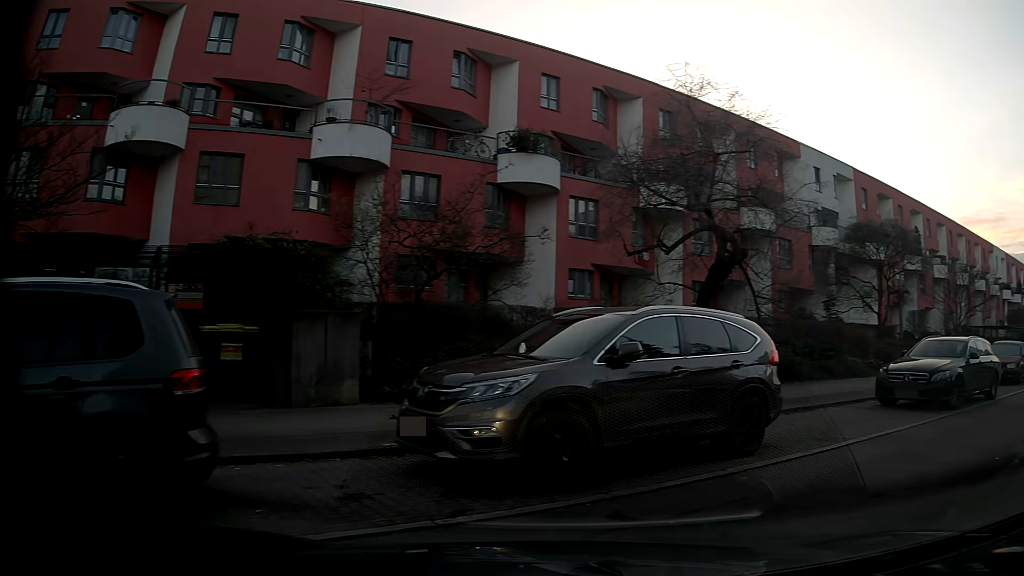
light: Day
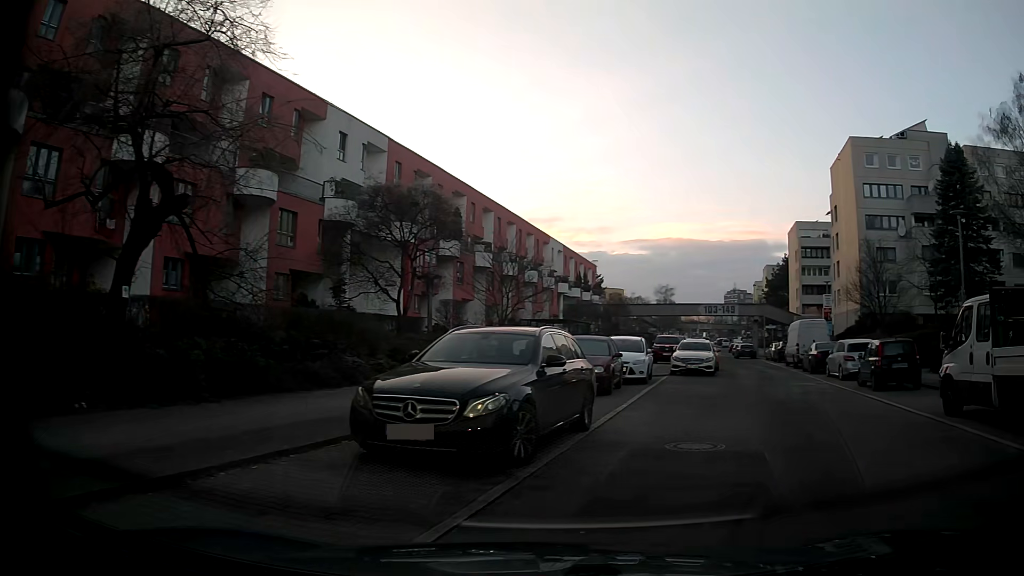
(+2.6, +6.4) m; +42°
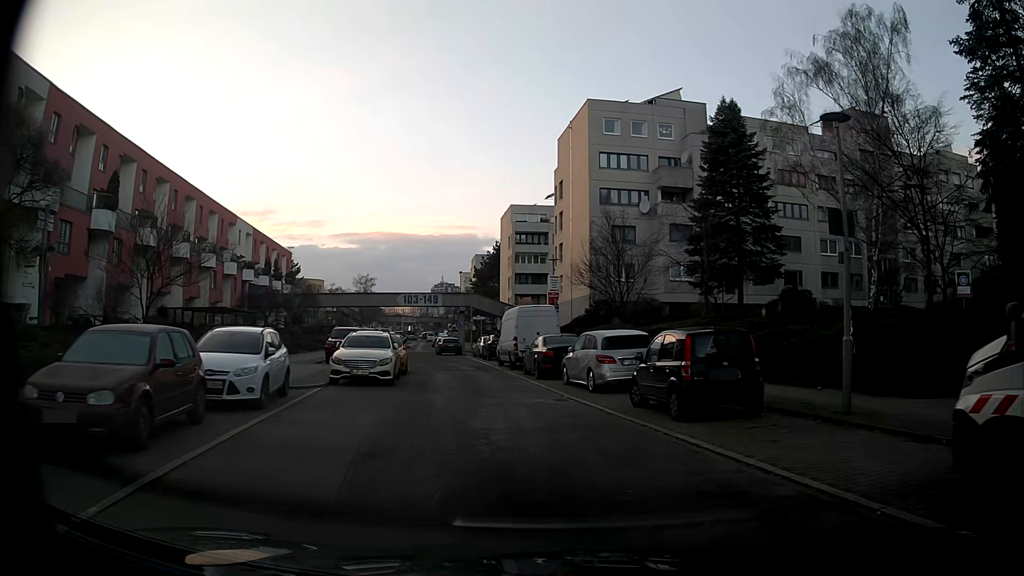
(+1.9, +9.2) m; +19°
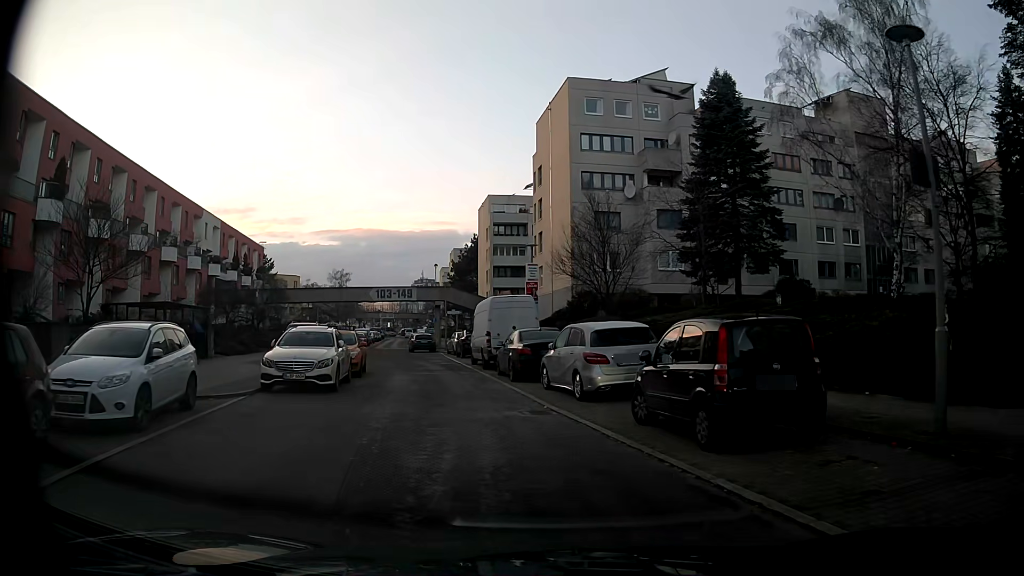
(+0.1, +3.5) m; +5°
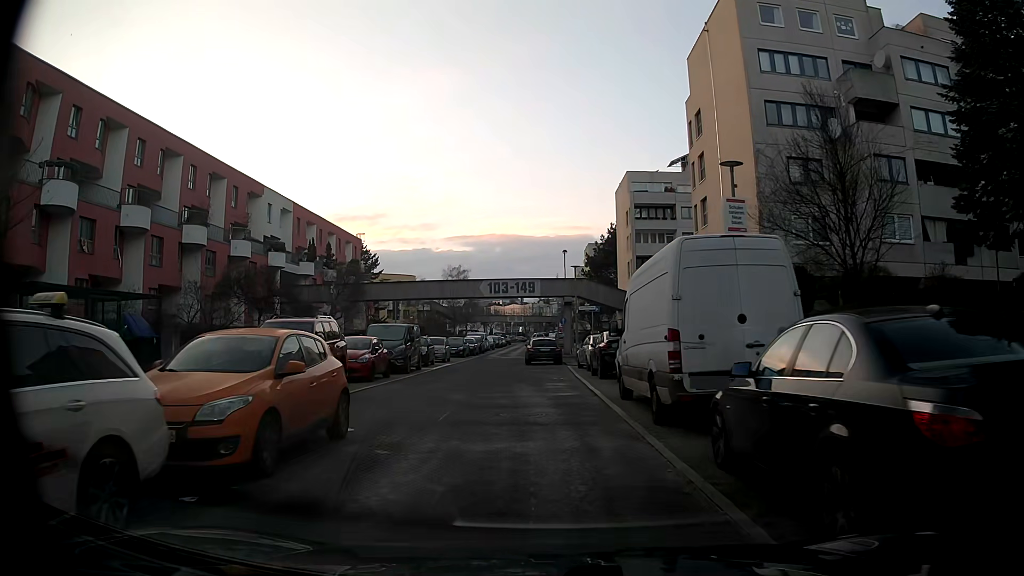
(-1.5, +15.2) m; -12°
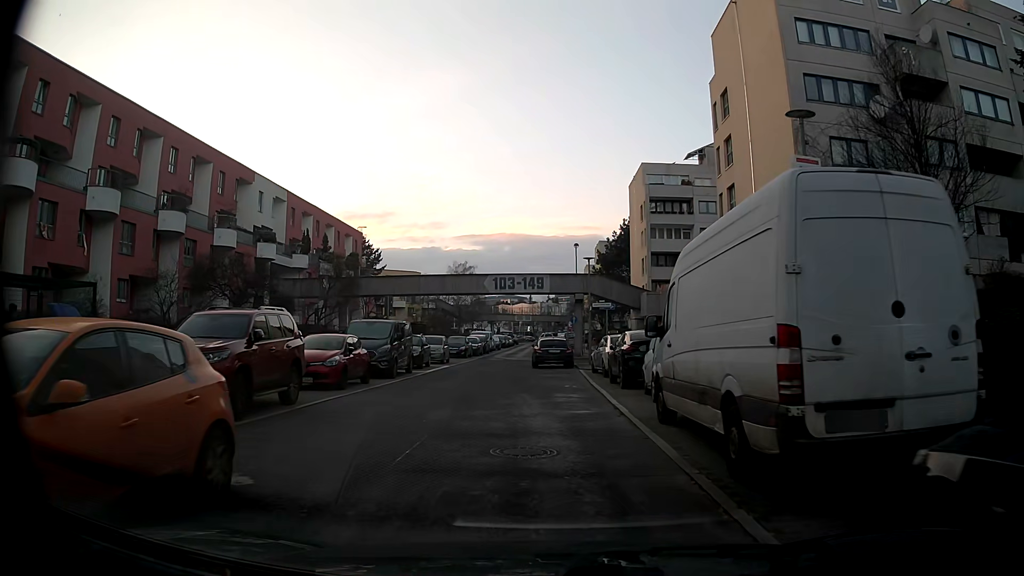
(0.0, +4.0) m; -1°
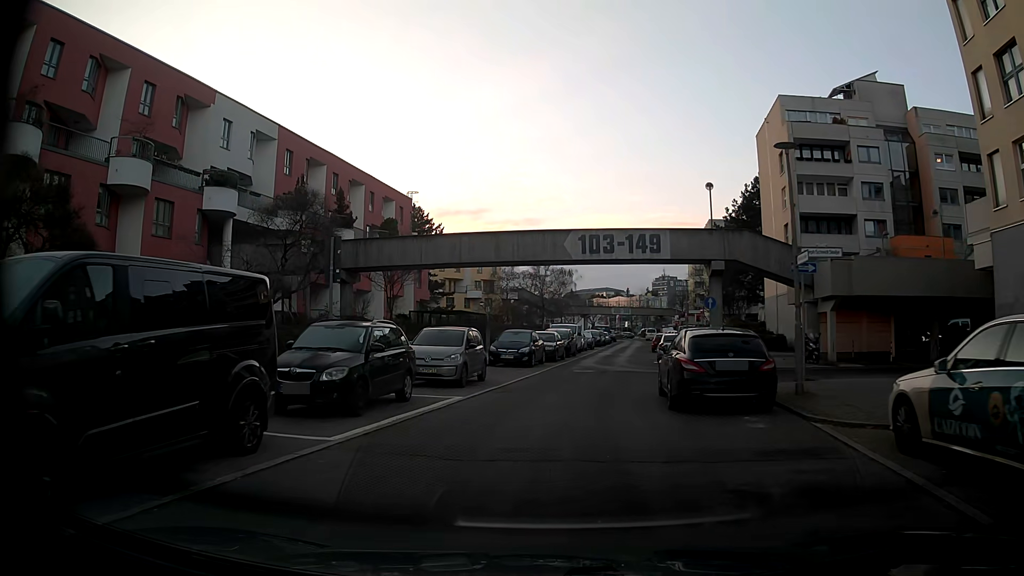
(-0.5, +19.5) m; -7°
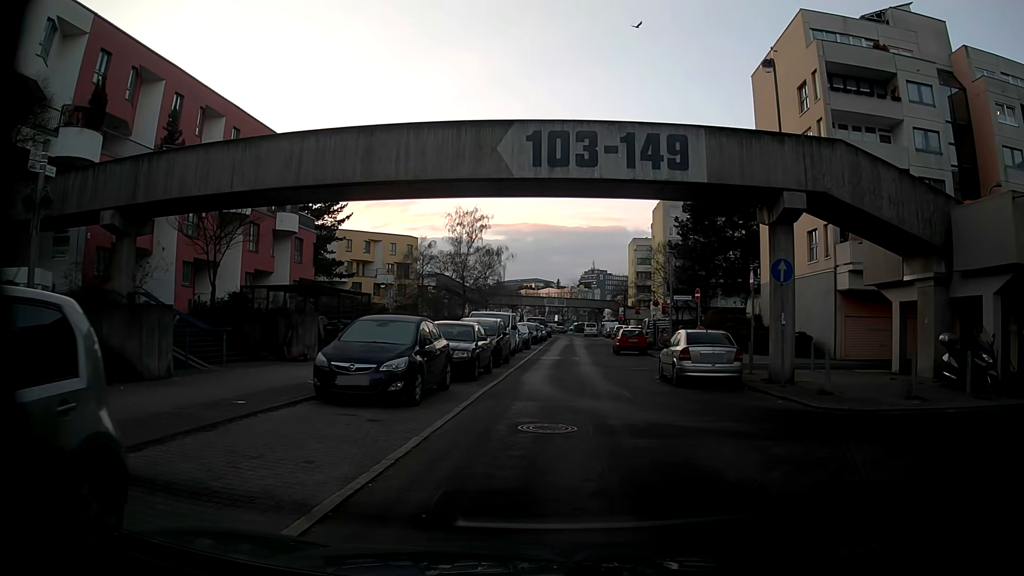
(+0.2, +15.6) m; +5°
